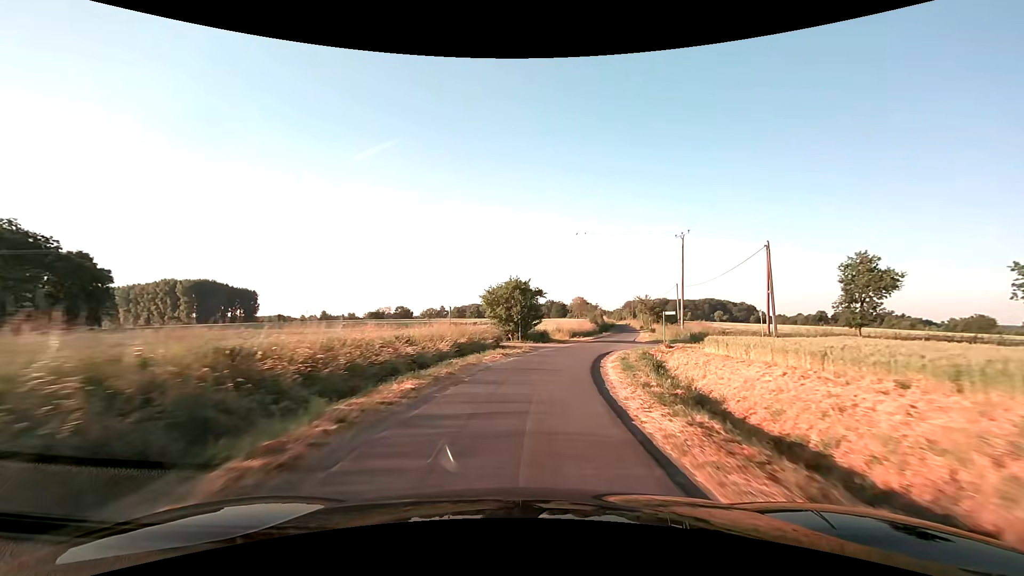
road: unclassified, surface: asphalt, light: Day
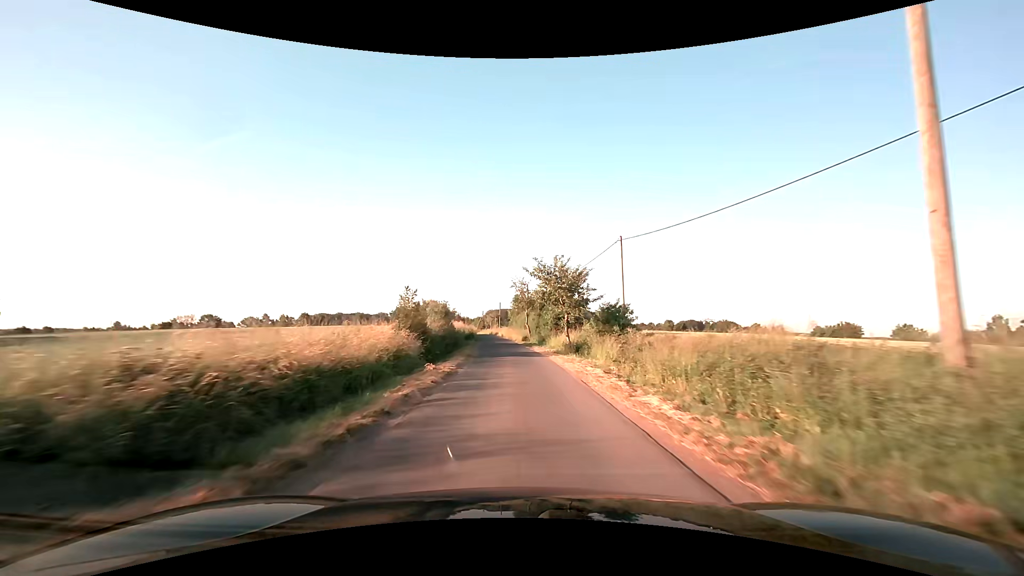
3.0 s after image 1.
(+8.4, +47.9) m; +16°
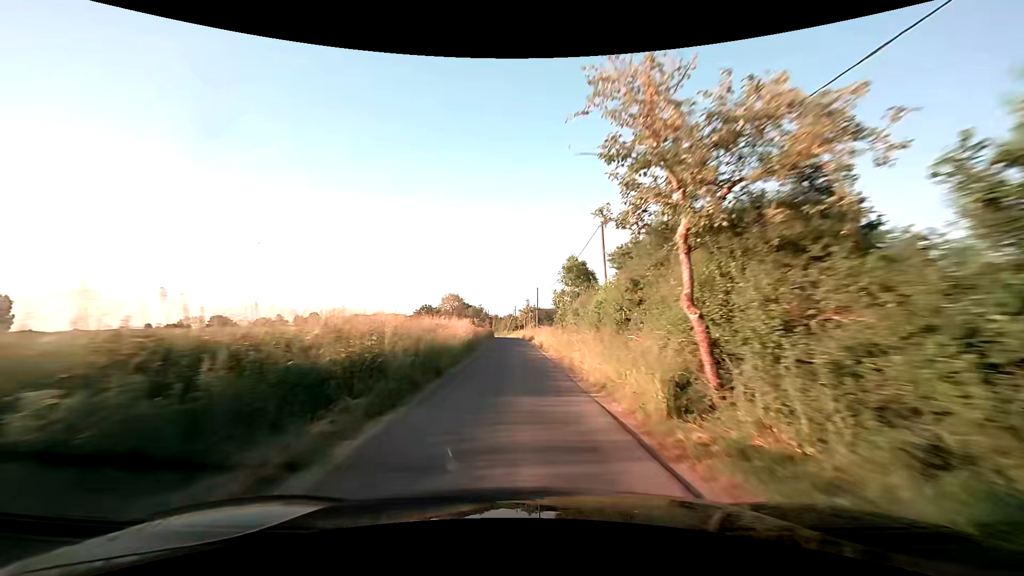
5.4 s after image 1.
(-1.3, +41.6) m; -4°
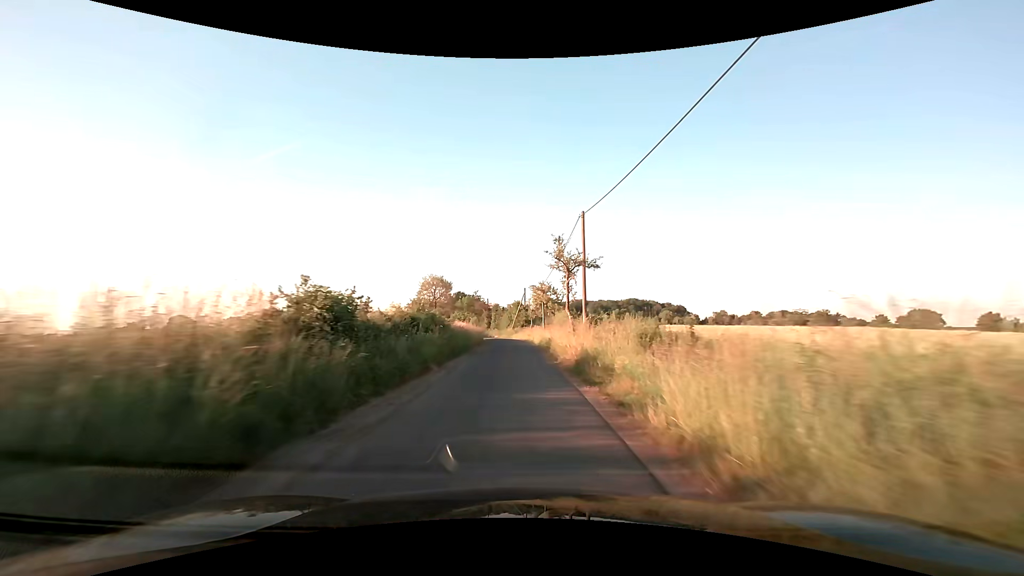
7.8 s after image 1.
(-0.8, +43.3) m; -1°
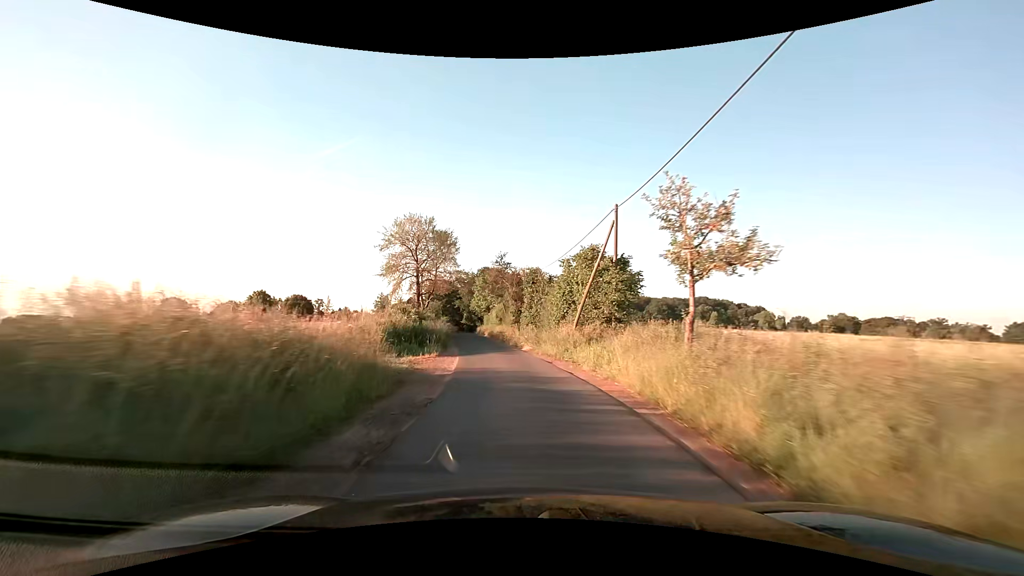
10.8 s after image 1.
(-1.7, +50.4) m; -6°
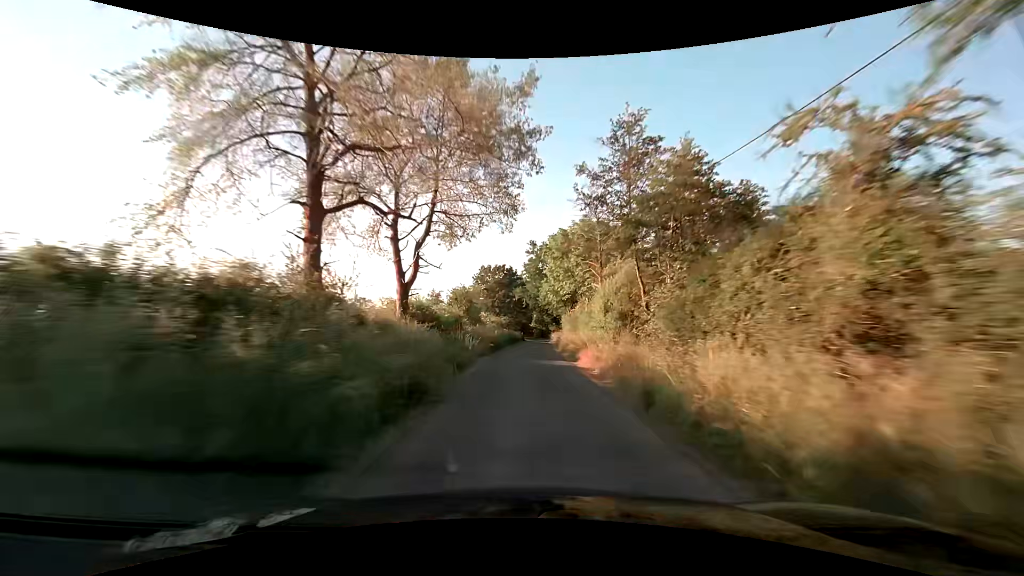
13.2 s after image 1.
(-3.4, +39.7) m; -8°
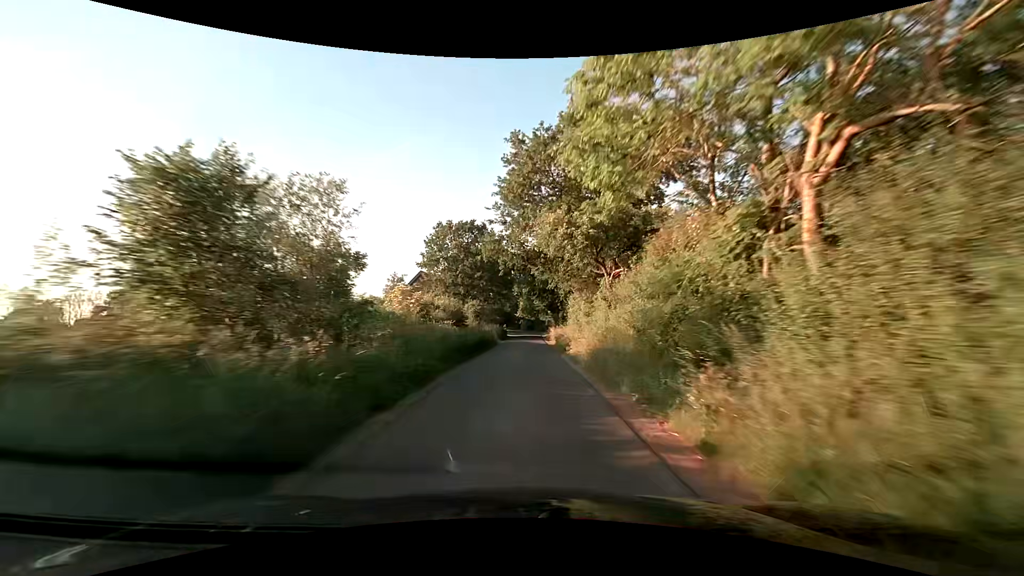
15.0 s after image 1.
(+0.6, +30.0) m; +2°
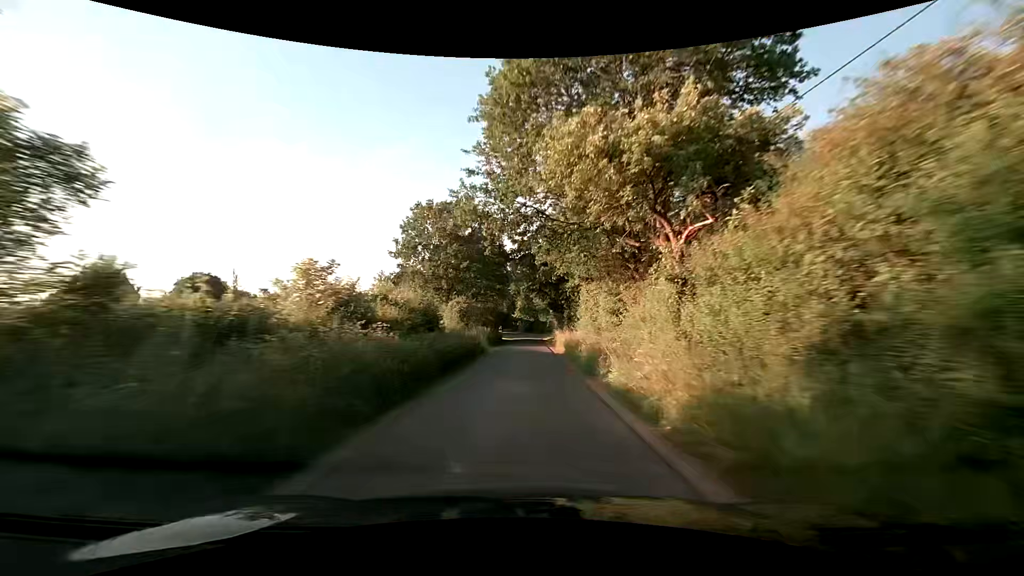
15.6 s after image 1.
(+0.1, +9.5) m; 0°
(0, +10) (0, +20) (0, +30) (0, +40) (+1, +50) (+1, +60) (+1, +70) (+2, +80) (+2, +90) (0, +100) m
